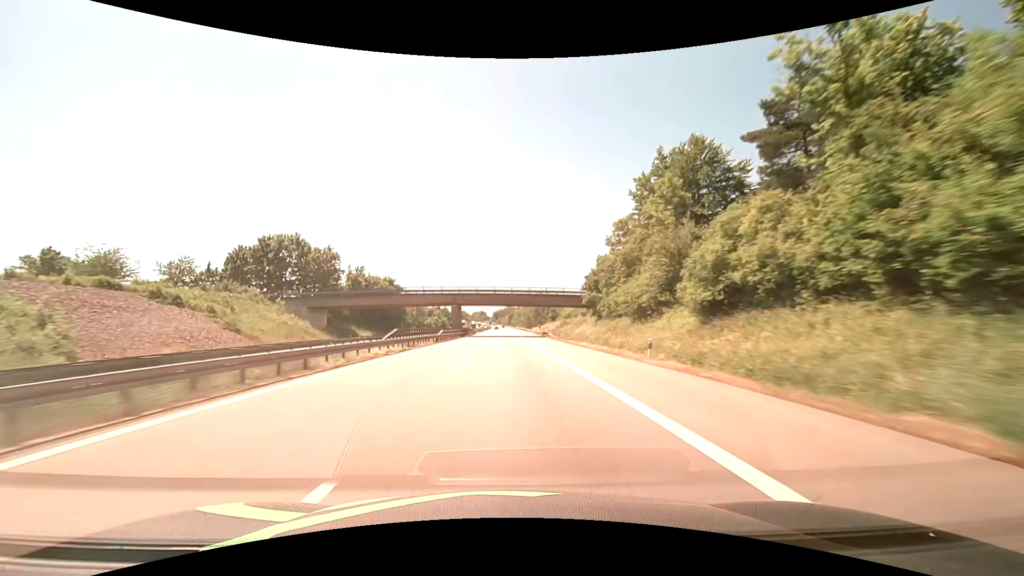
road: motorway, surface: asphalt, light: Day
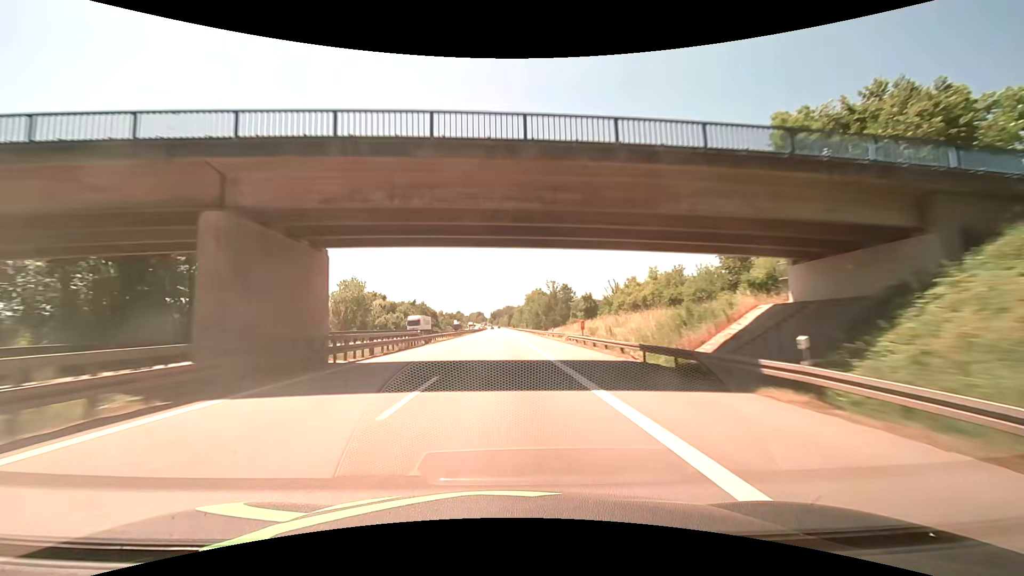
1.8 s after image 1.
(0.0, +61.9) m; 0°
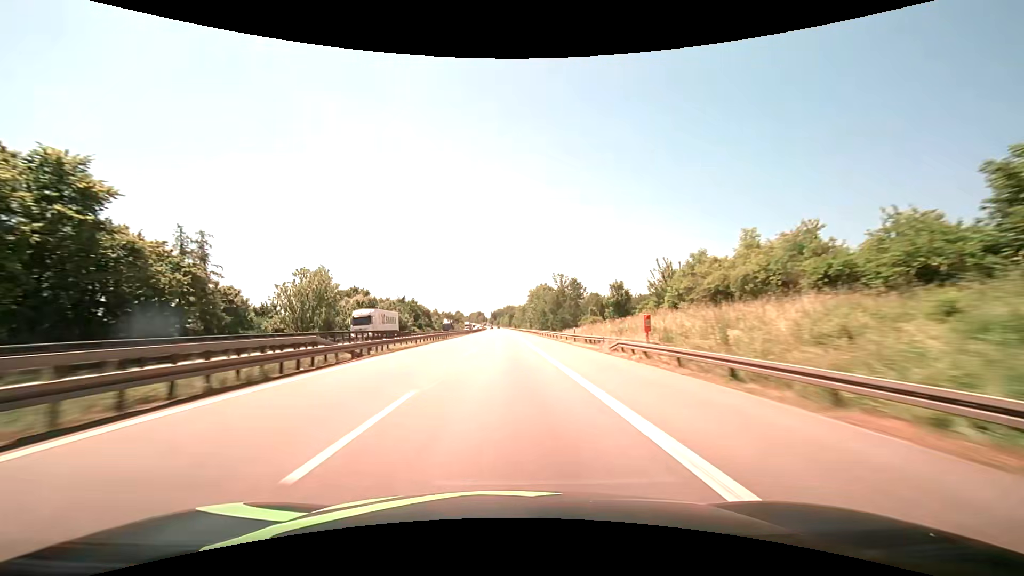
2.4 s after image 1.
(-0.1, +20.6) m; 0°
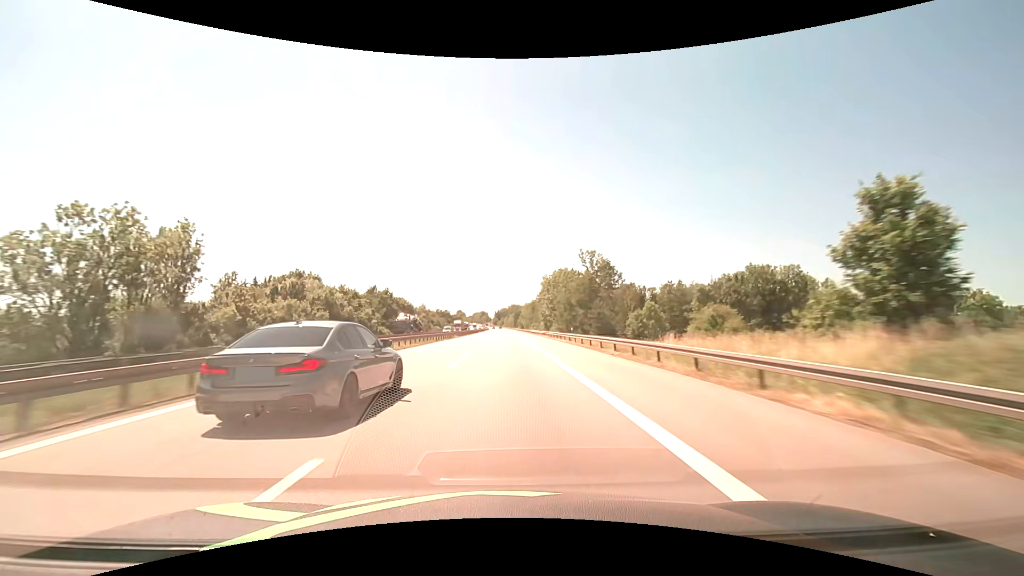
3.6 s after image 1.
(-0.2, +41.2) m; -1°
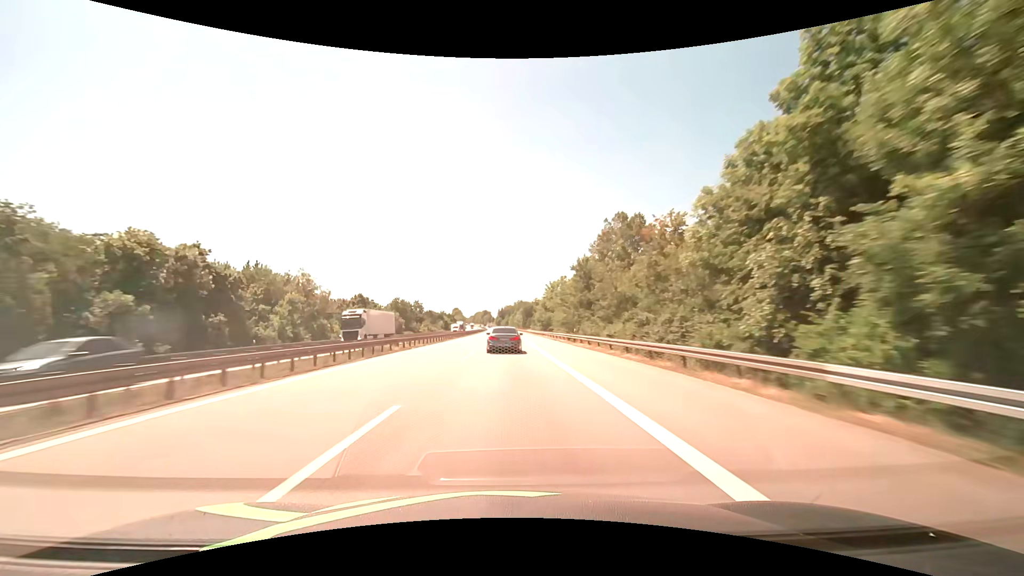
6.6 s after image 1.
(-0.5, +102.9) m; -1°
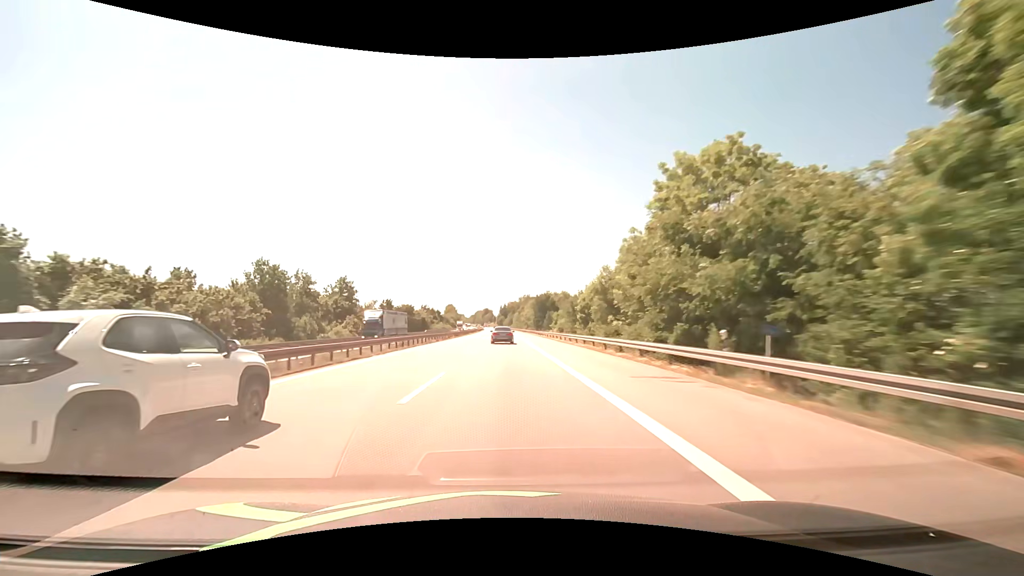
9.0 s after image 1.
(-0.1, +82.5) m; -1°
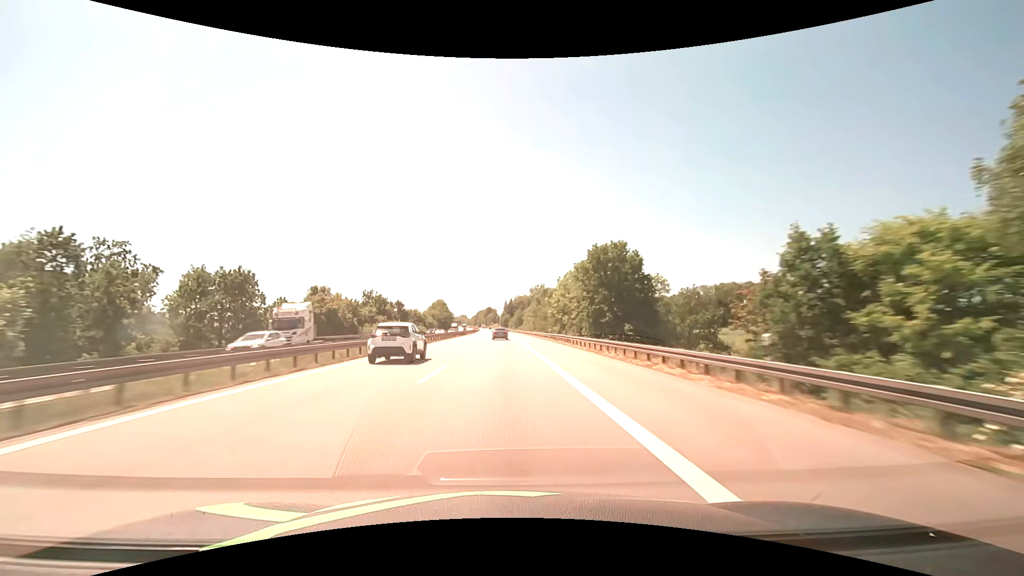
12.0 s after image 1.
(-0.2, +103.0) m; 0°
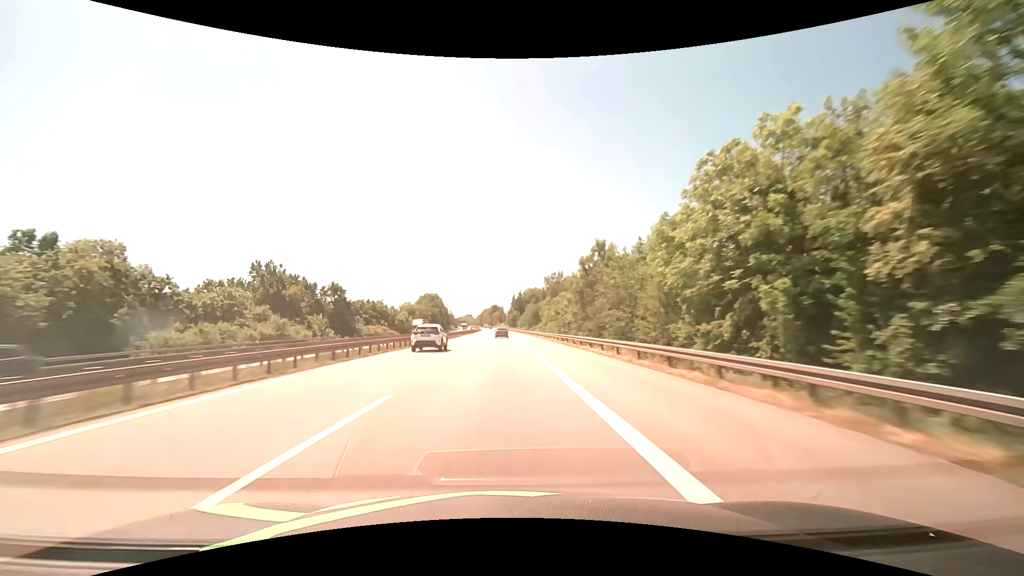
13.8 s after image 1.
(-0.4, +61.8) m; -1°
(0, +10) (0, +20) (0, +30) (0, +40) (0, +50) (-1, +60) (-1, +70) (-1, +80) (-1, +90) (-1, +100) m
